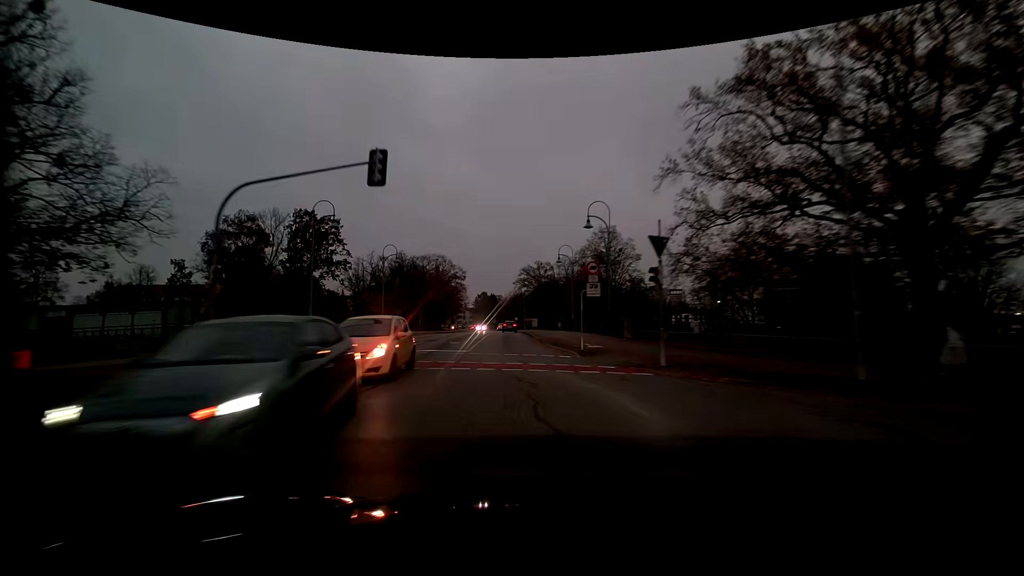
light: Dusk
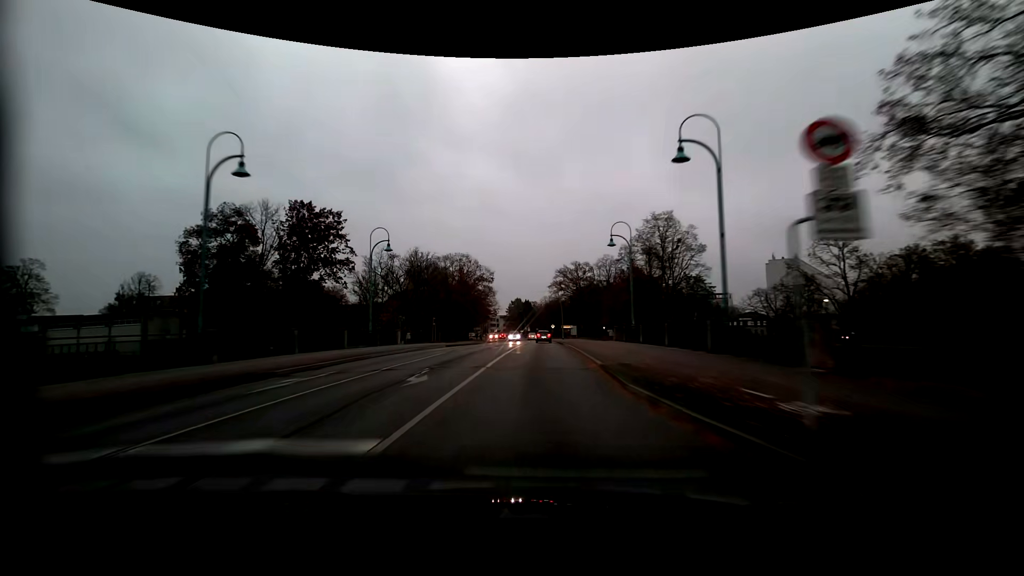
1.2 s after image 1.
(-0.6, +15.4) m; -4°
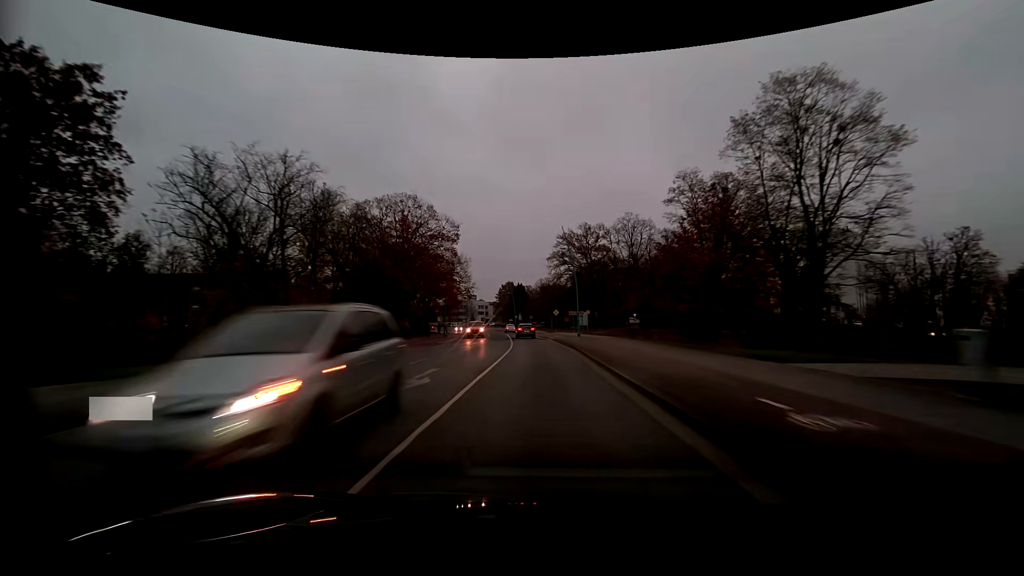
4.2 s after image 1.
(+0.2, +40.9) m; +1°
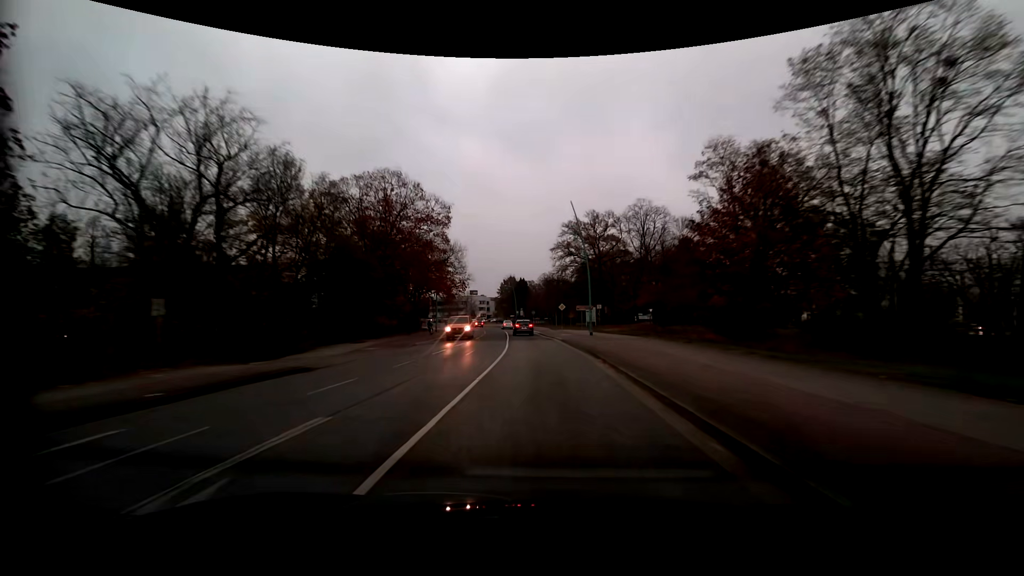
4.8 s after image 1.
(0.0, +8.4) m; -1°
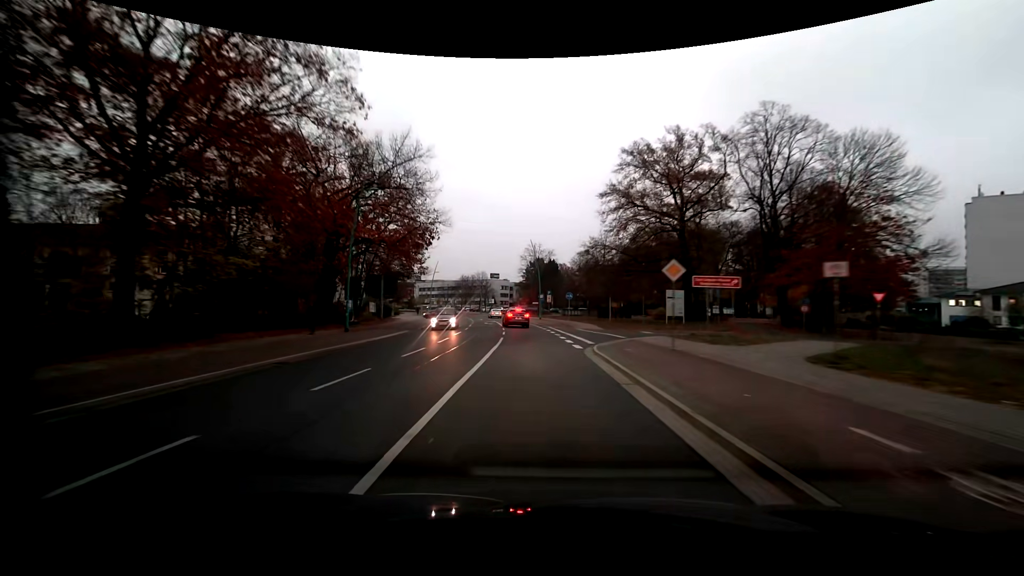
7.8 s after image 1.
(-0.8, +37.3) m; -3°
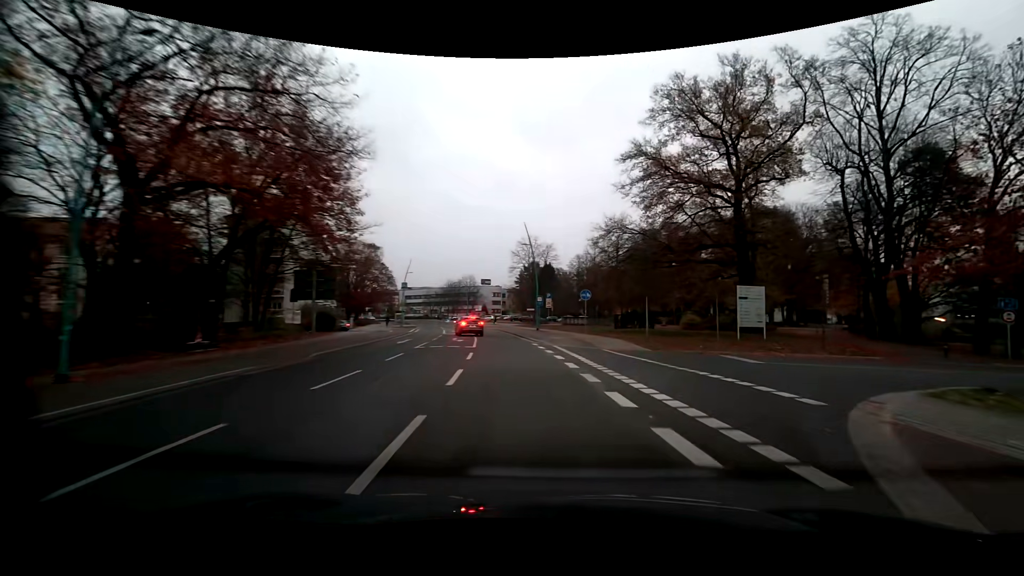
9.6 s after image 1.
(-0.2, +16.3) m; 0°
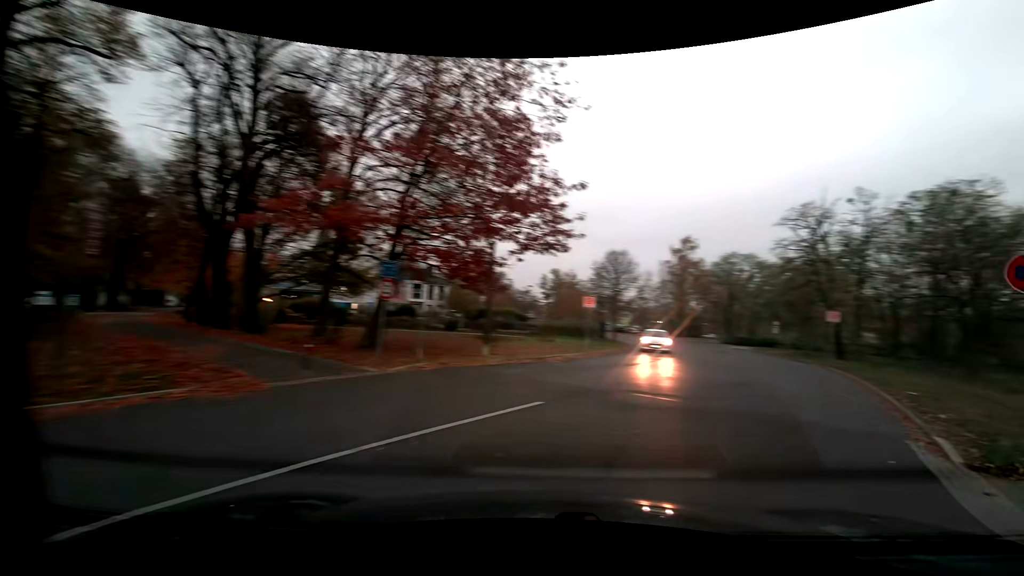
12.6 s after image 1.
(+7.8, +14.5) m; +67°
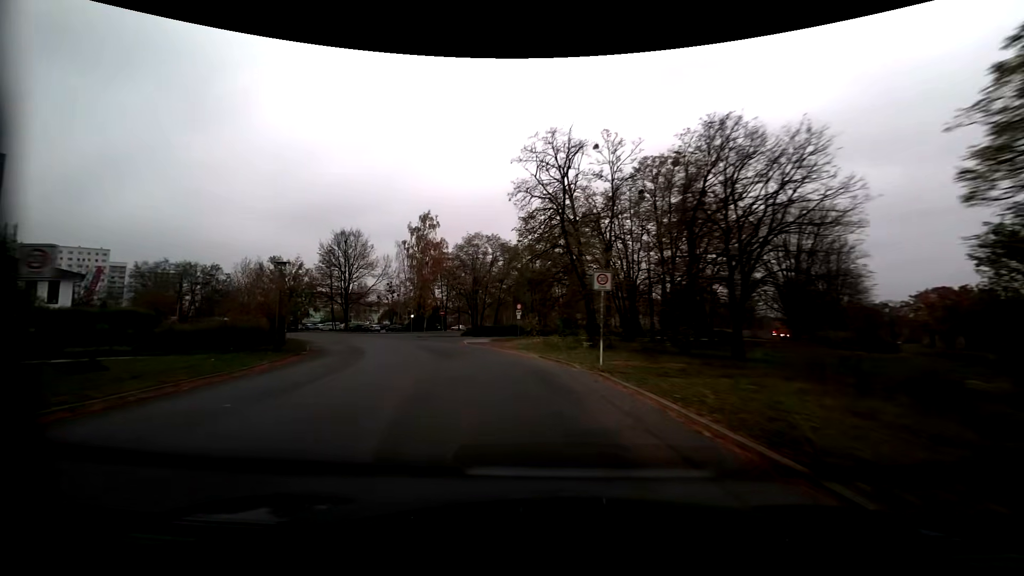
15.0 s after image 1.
(+6.7, +16.6) m; +26°
